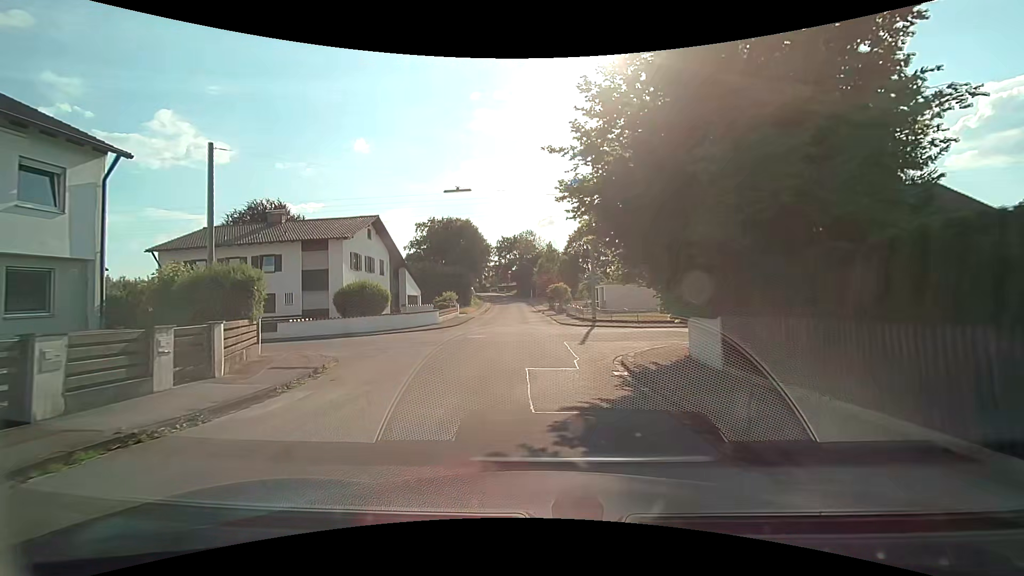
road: residential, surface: asphalt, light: Day
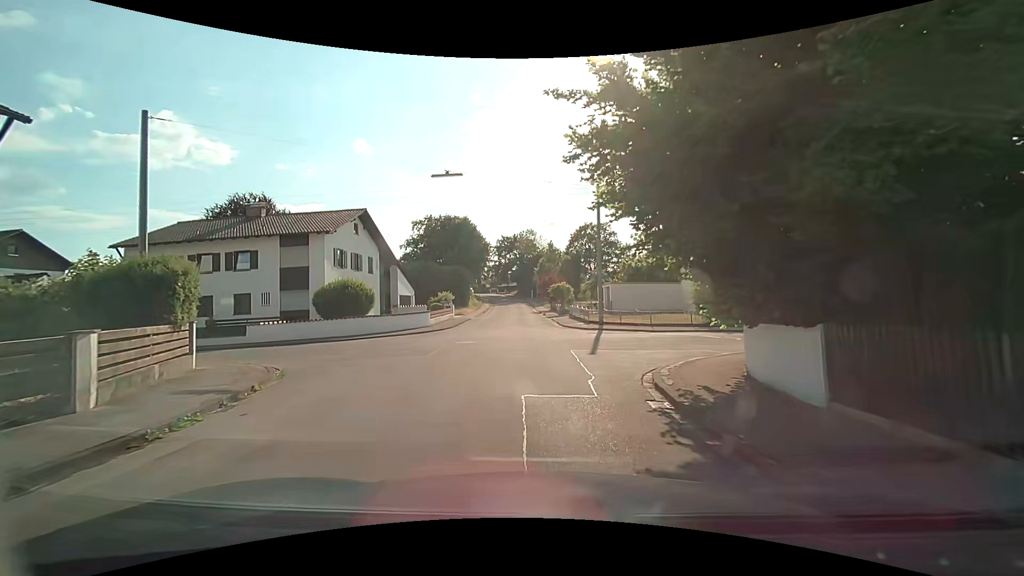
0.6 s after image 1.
(0.0, +3.2) m; -1°
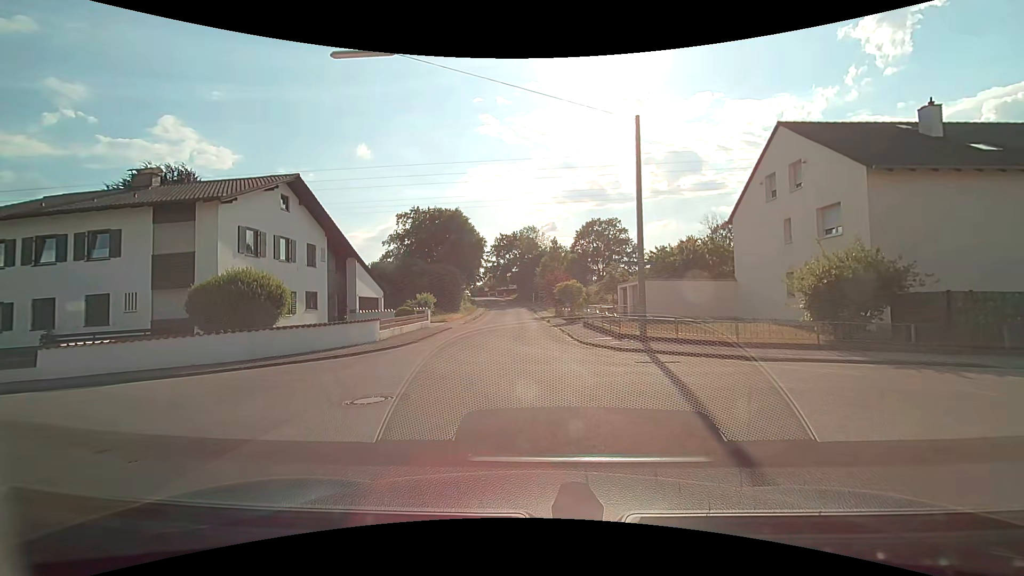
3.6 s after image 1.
(0.0, +10.9) m; -2°
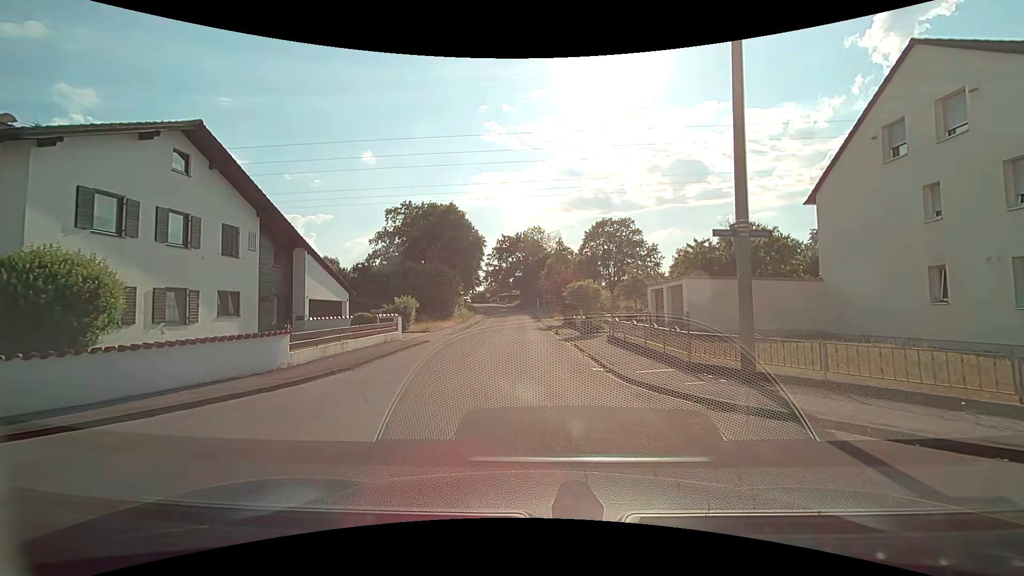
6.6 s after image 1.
(+0.2, +8.7) m; +1°
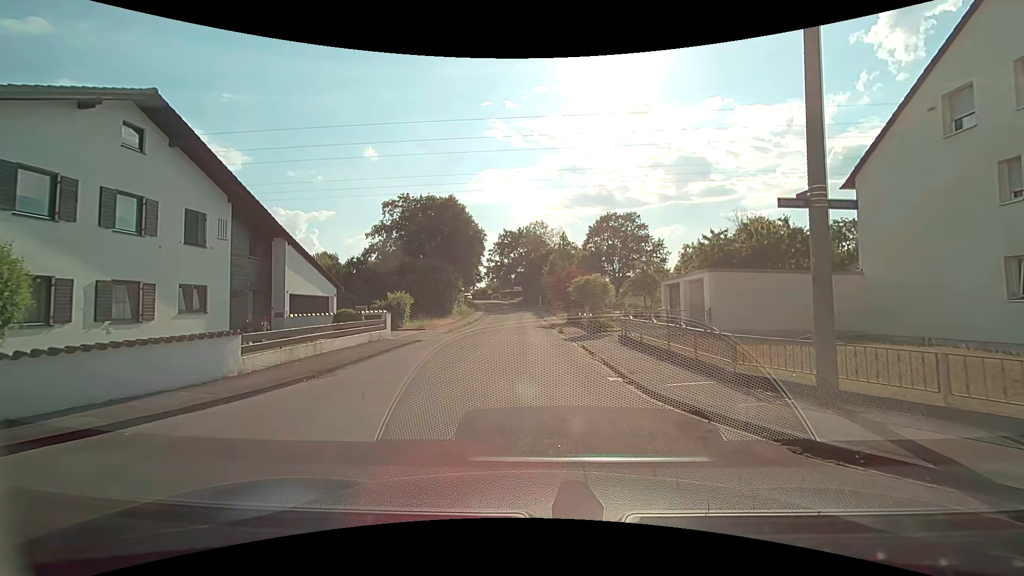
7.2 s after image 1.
(0.0, +2.5) m; 0°
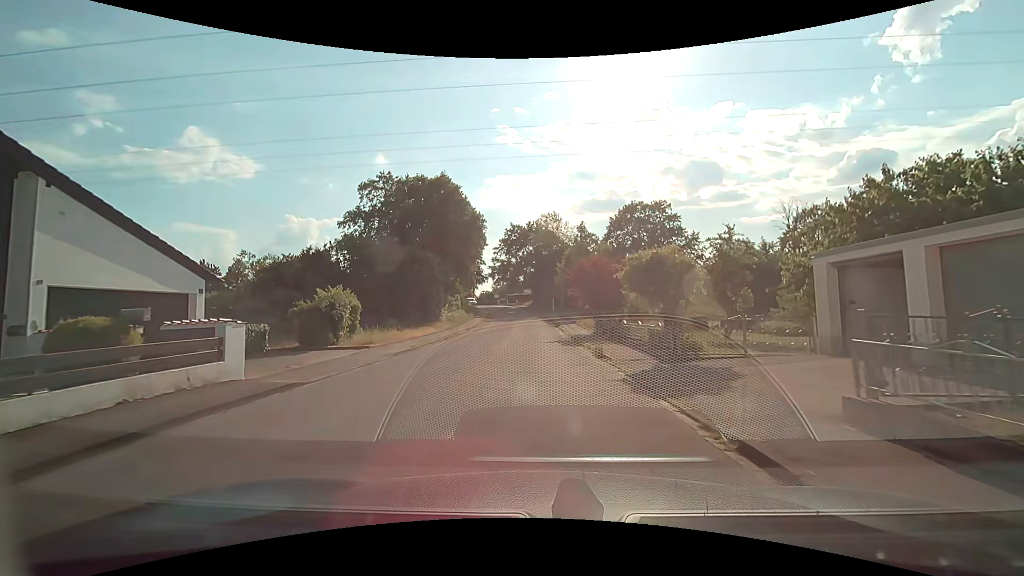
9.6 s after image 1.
(-0.2, +13.5) m; -1°
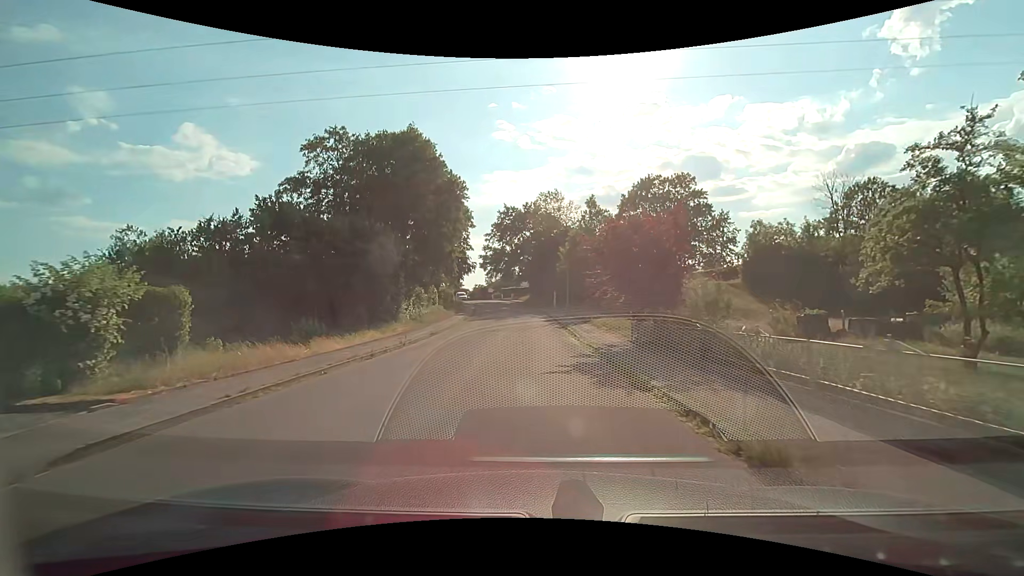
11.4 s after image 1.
(0.0, +12.6) m; 0°
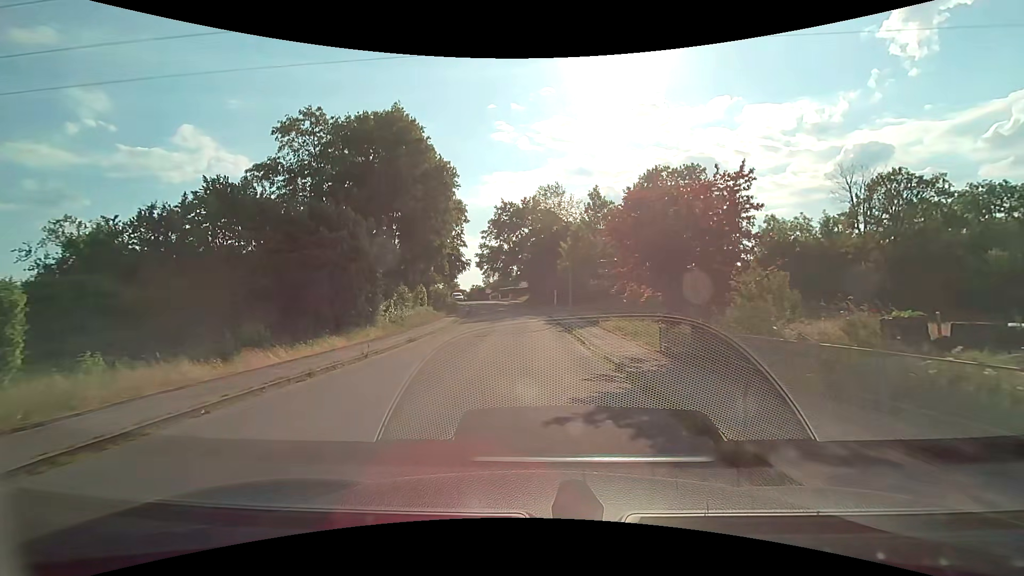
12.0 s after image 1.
(0.0, +4.4) m; 0°
(0, +10) (0, +20) (0, +30) (-1, +40) (-2, +50) (-3, +60) (-4, +70) (-6, +80) (-8, +89) (-11, +99) m
